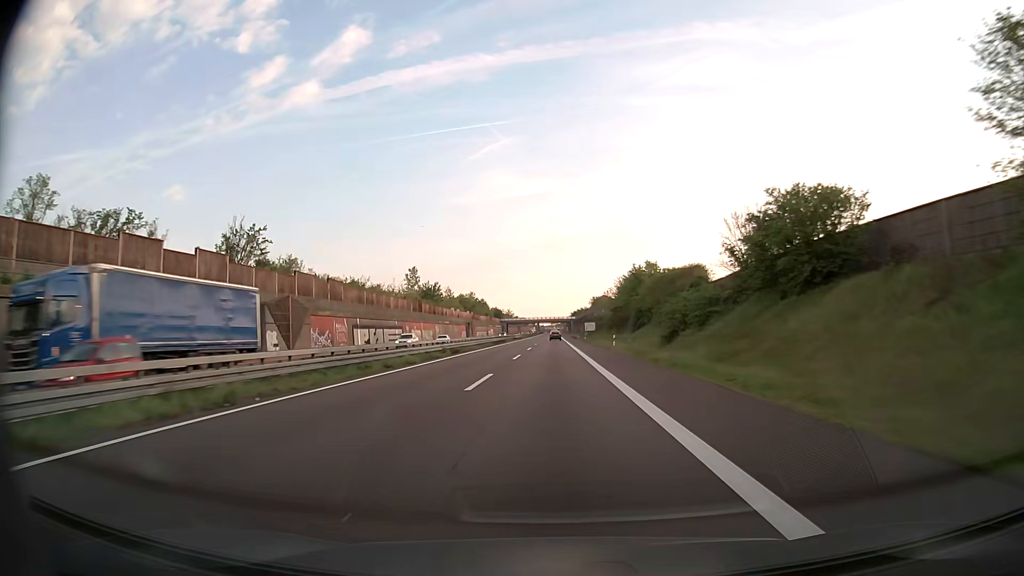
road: trunk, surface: asphalt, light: Day
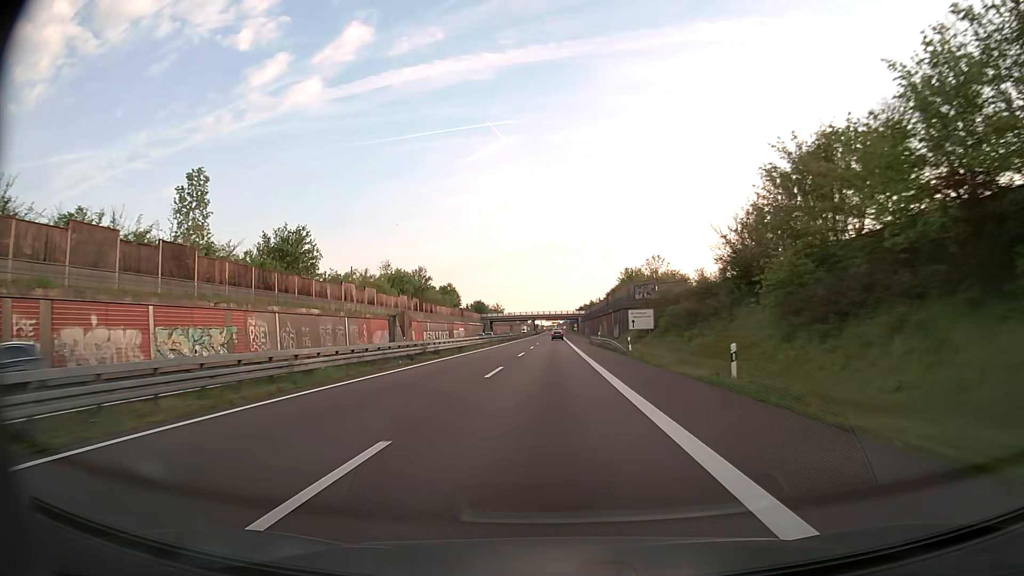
(0.0, +85.3) m; 0°
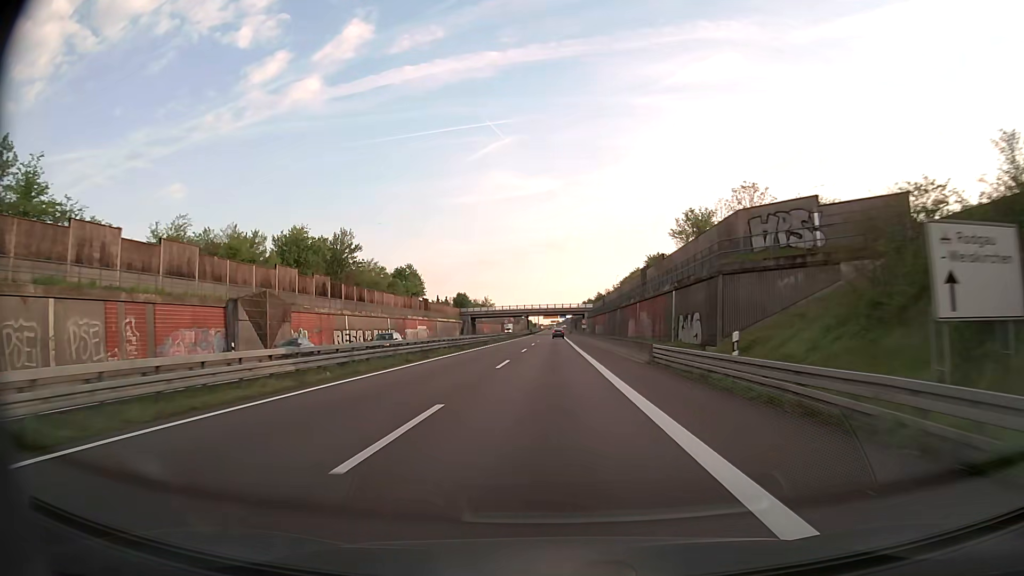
(0.0, +49.8) m; 0°
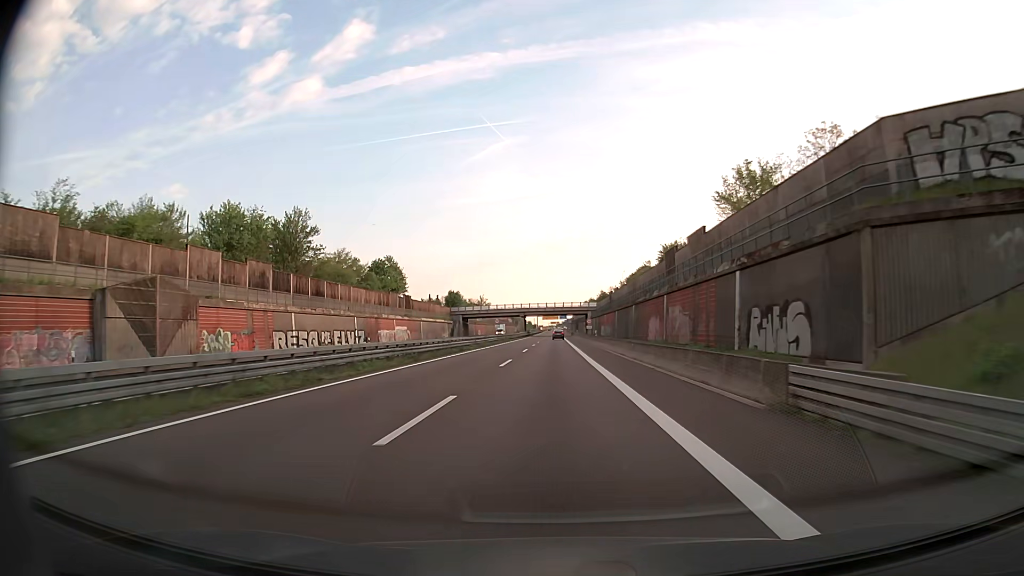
(0.0, +16.4) m; 0°
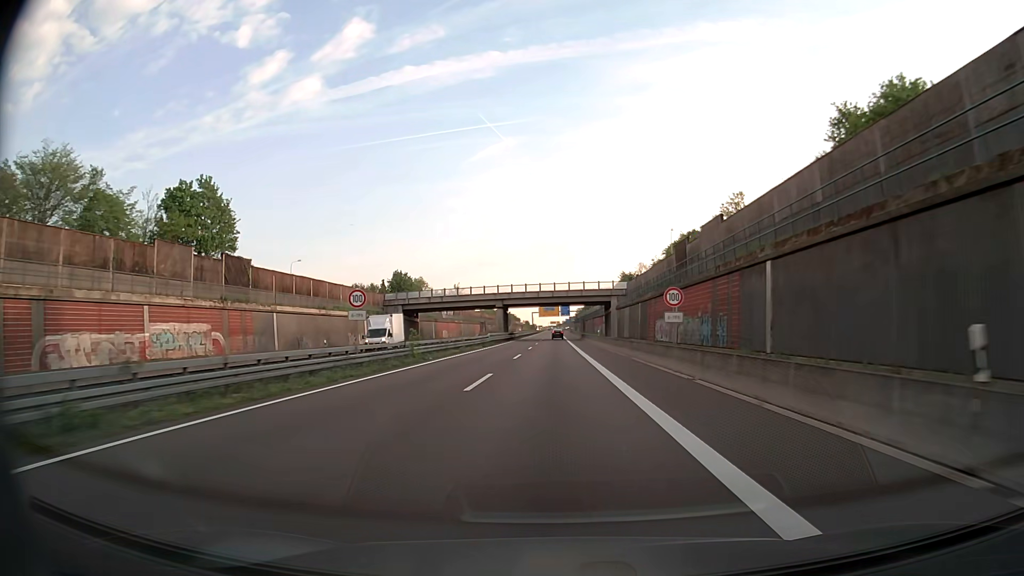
(0.0, +64.4) m; 0°
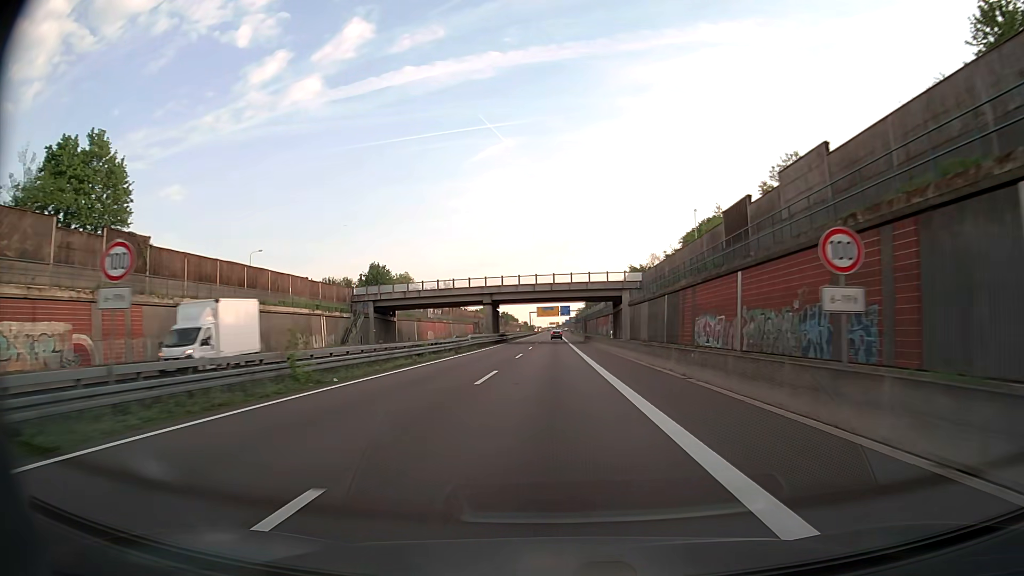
(0.0, +15.8) m; 0°
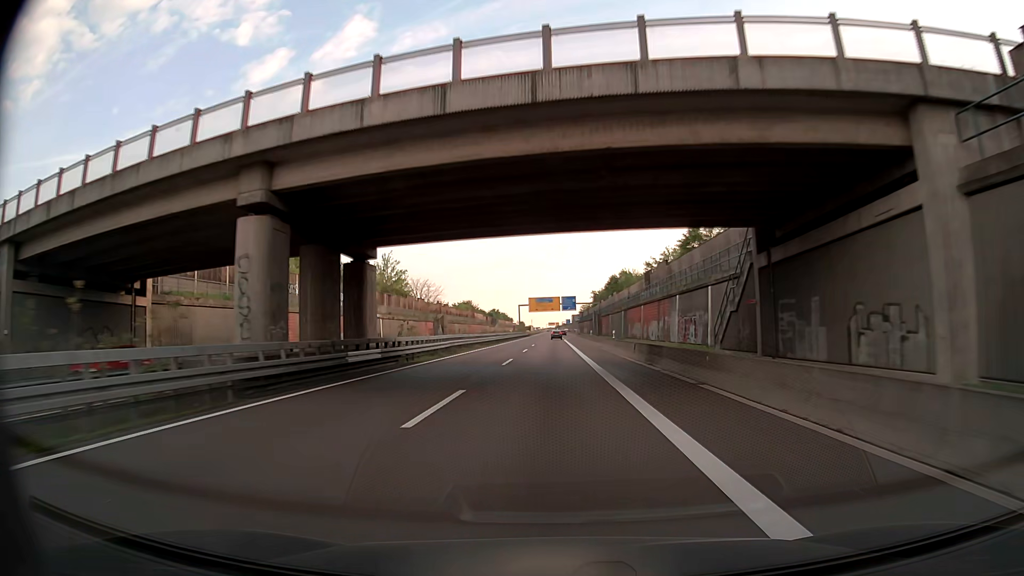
(0.0, +62.1) m; 0°
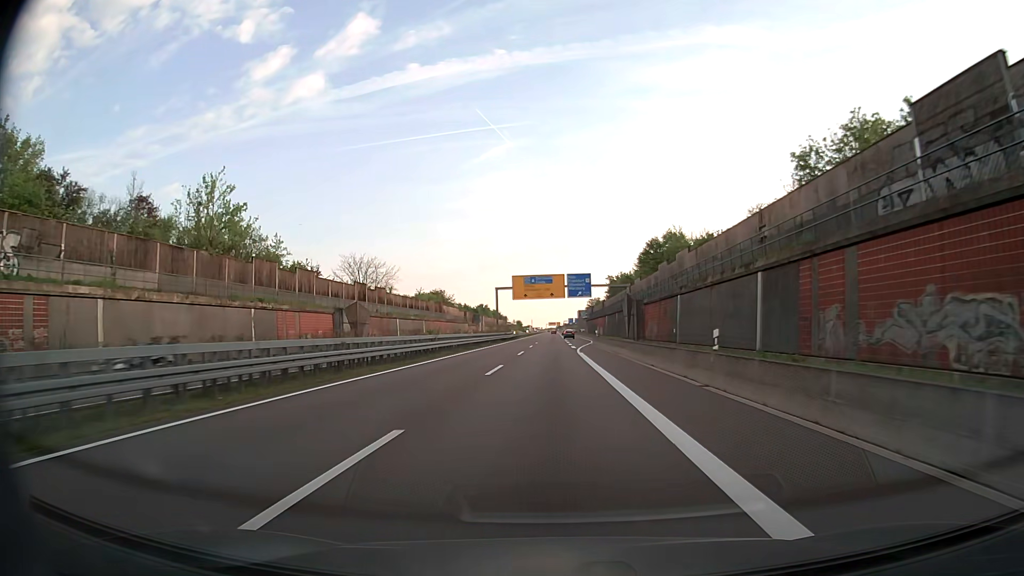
(+0.1, +60.3) m; 0°
(0, +10) (0, +20) (0, +30) (0, +40) (0, +50) (0, +60) (+1, +70) (+1, +80) (+2, +90) (+2, +100) m
